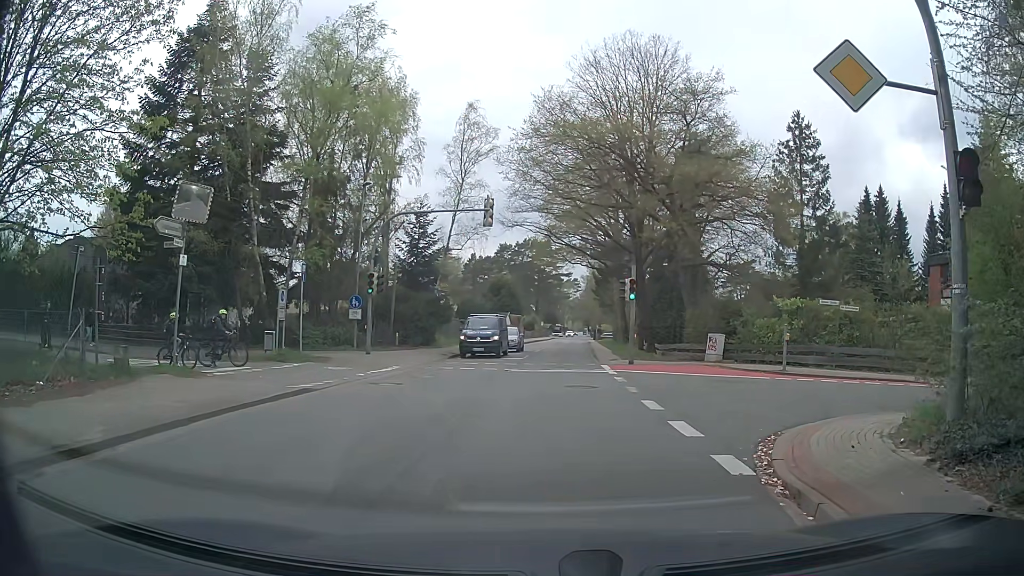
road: tertiary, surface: asphalt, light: Day
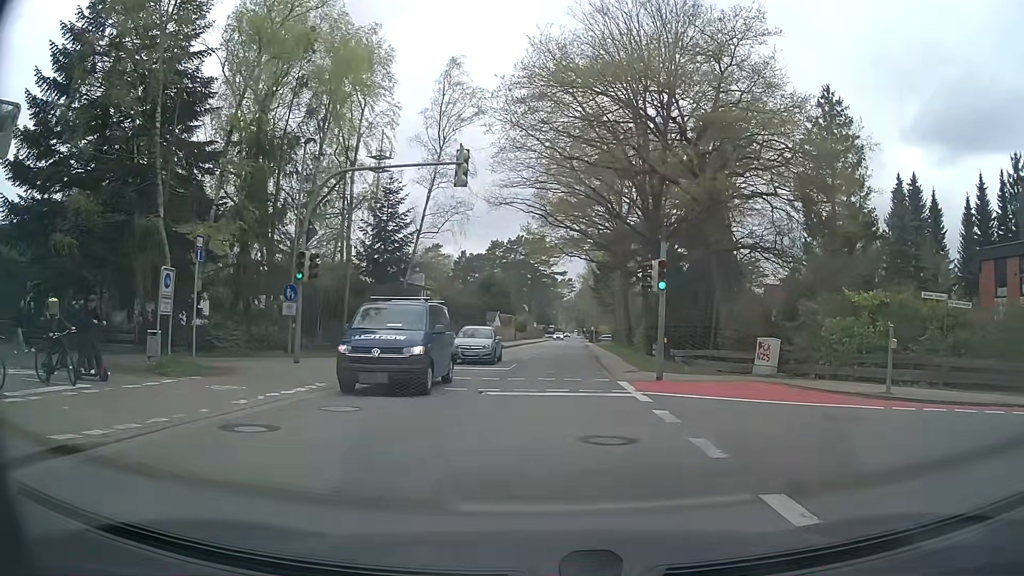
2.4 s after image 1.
(+0.3, +8.0) m; +3°
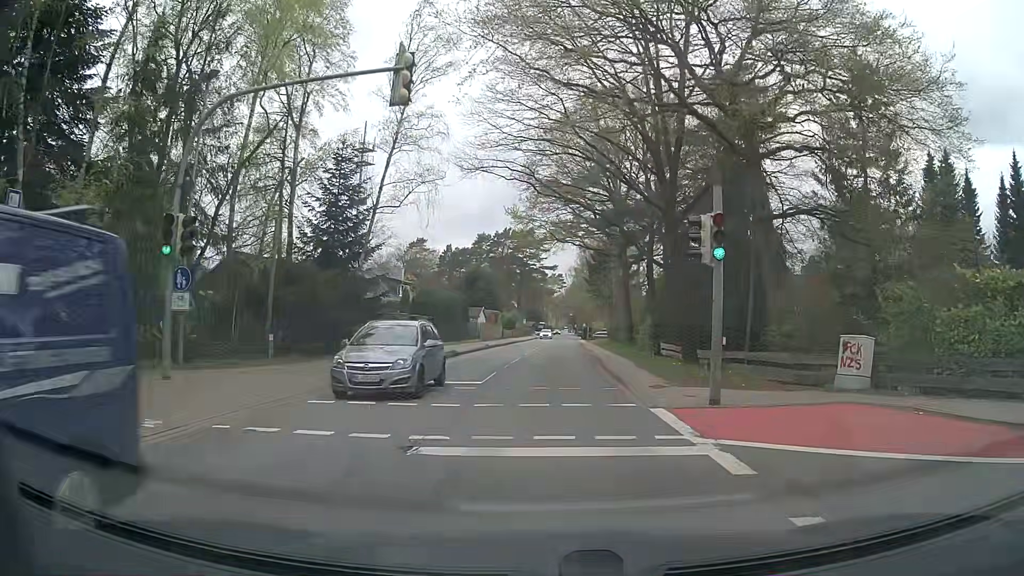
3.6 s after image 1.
(+0.2, +7.2) m; +2°
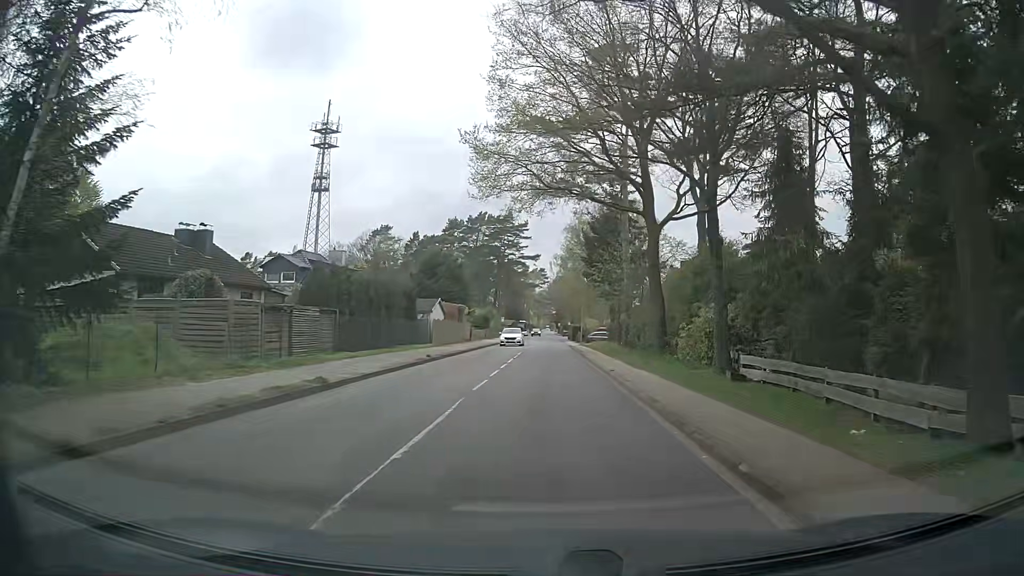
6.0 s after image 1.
(+0.2, +19.2) m; +2°
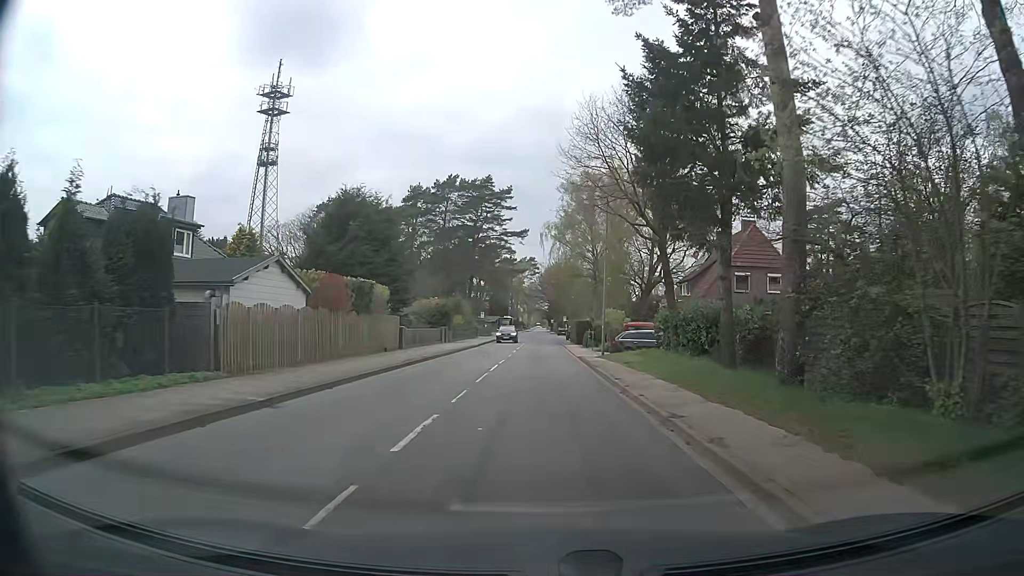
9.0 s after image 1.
(+0.1, +29.5) m; +1°
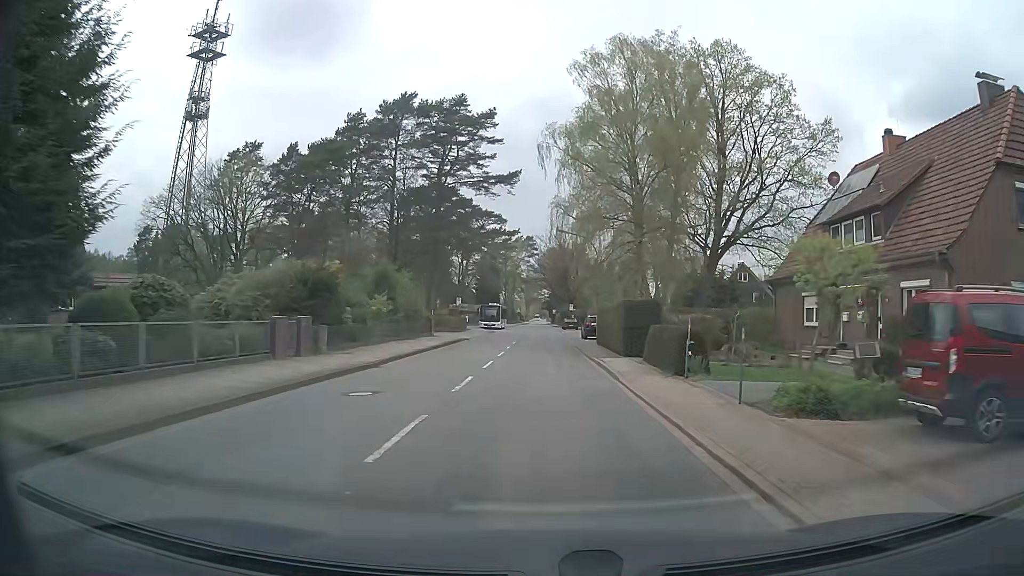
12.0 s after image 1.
(-0.1, +32.7) m; -1°
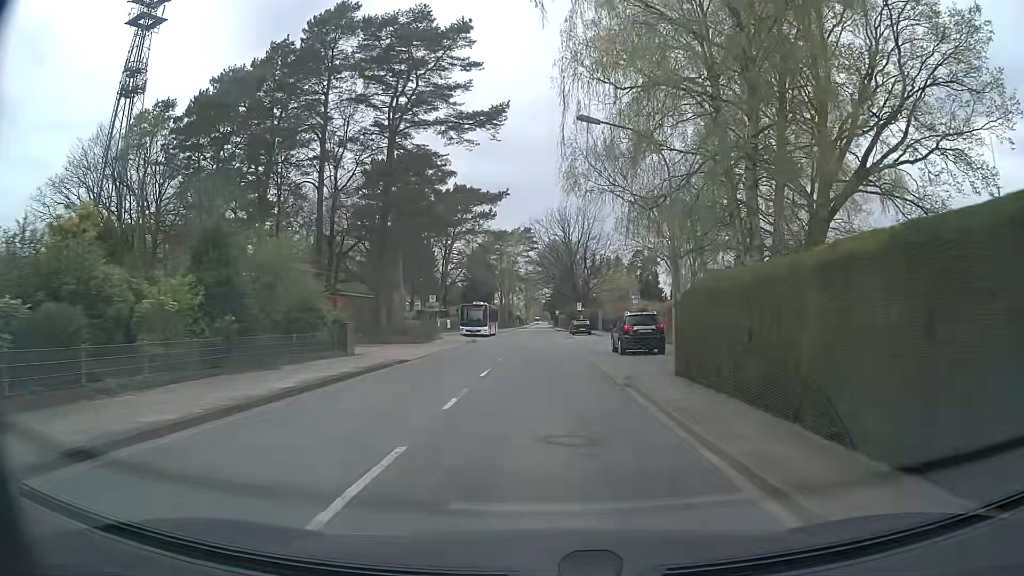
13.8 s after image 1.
(+0.1, +20.8) m; 0°
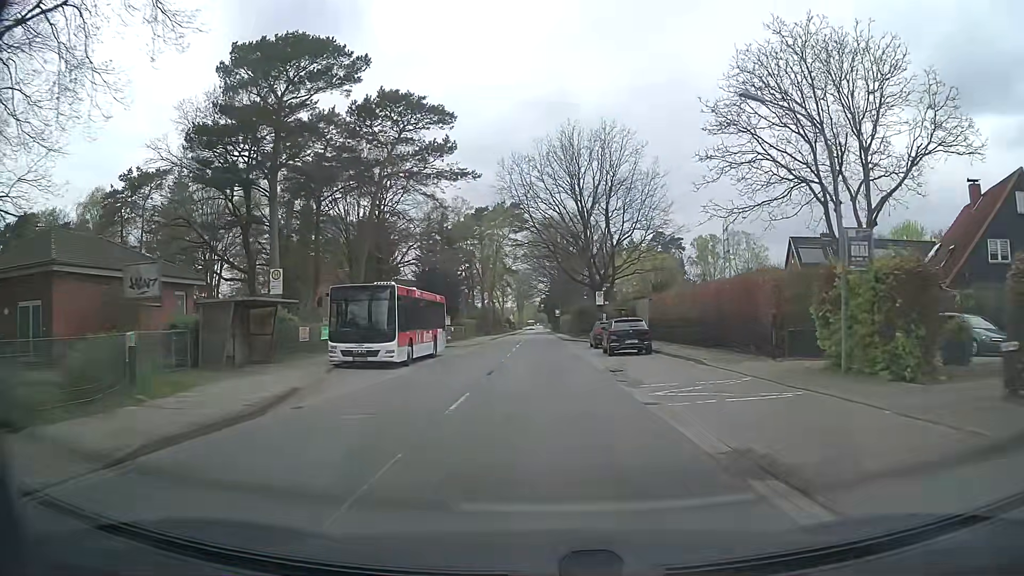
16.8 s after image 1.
(+0.2, +37.3) m; +1°
(0, +10) (0, +20) (0, +30) (0, +40) (0, +50) (0, +60) (0, +70) (0, +80) (0, +90) (0, +100) m
